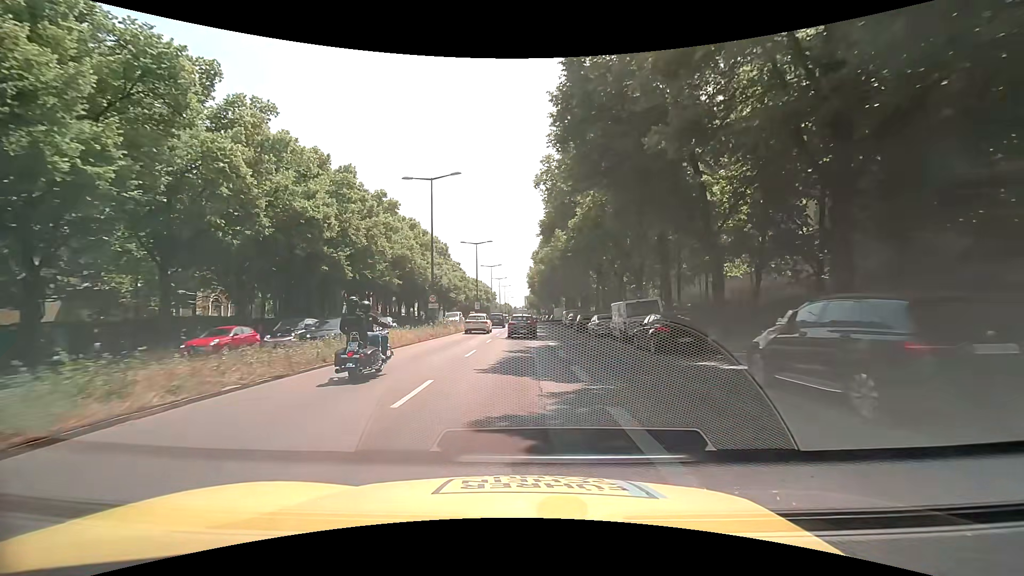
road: primary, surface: asphalt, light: Day
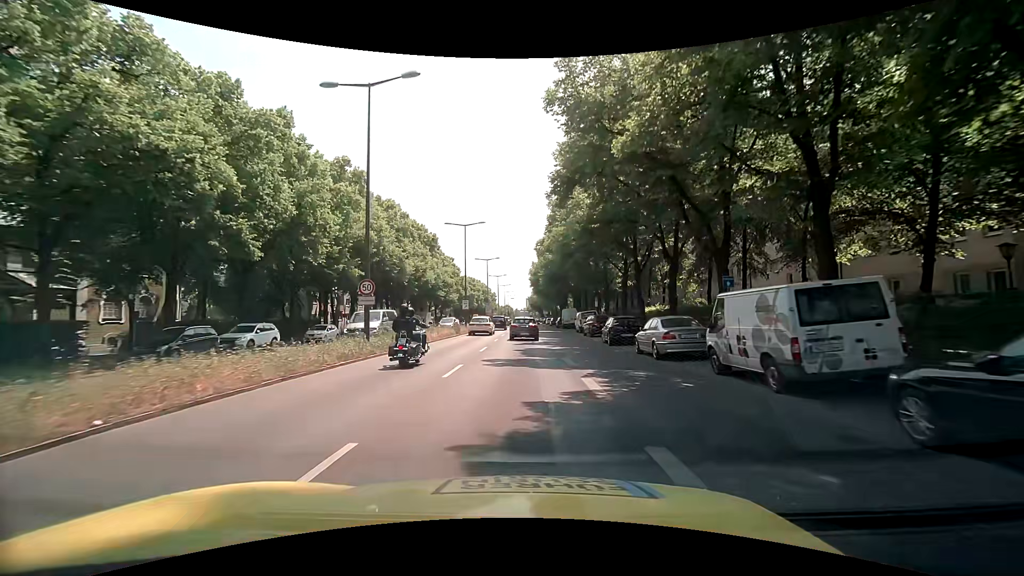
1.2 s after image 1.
(+0.1, +13.9) m; +1°
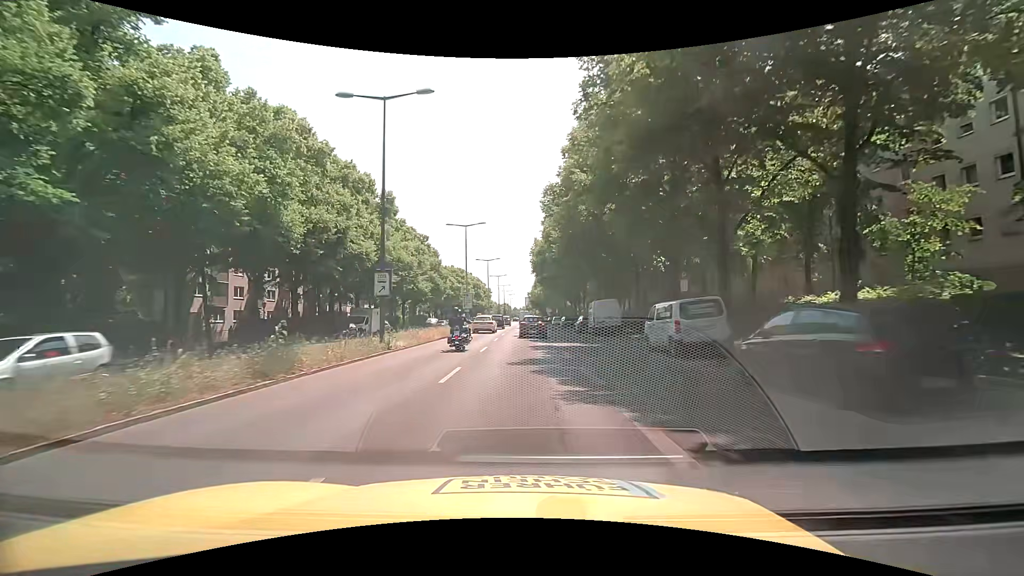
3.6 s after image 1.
(-0.2, +28.2) m; +1°
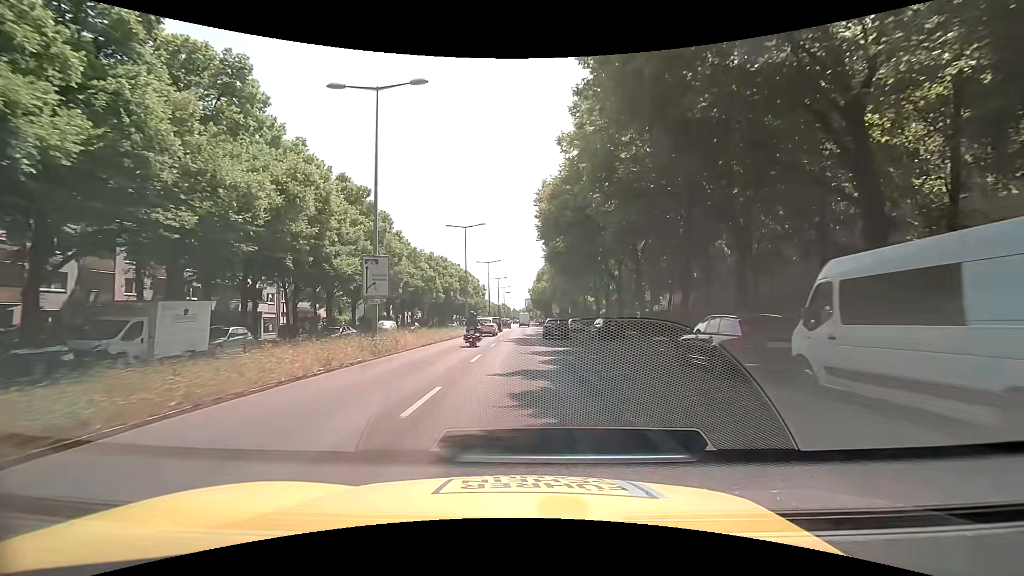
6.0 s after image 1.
(-0.6, +30.6) m; -1°
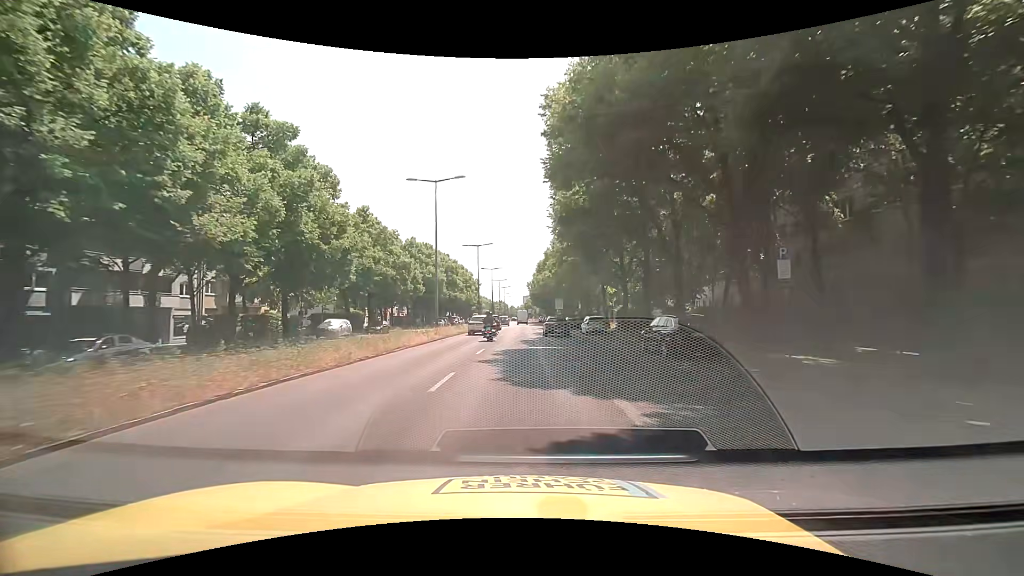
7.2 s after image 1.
(+0.1, +15.9) m; 0°
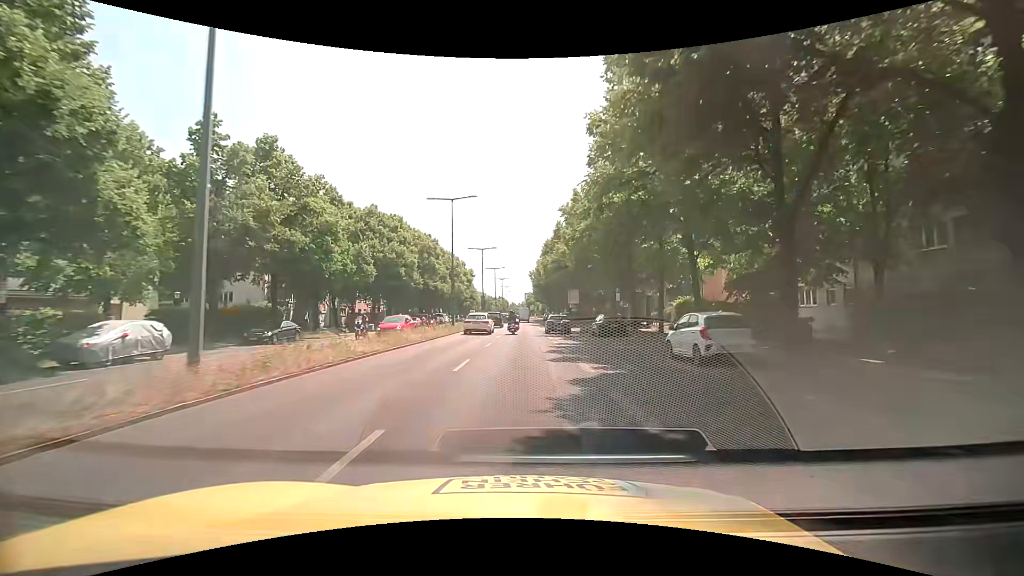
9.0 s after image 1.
(+0.1, +24.2) m; 0°
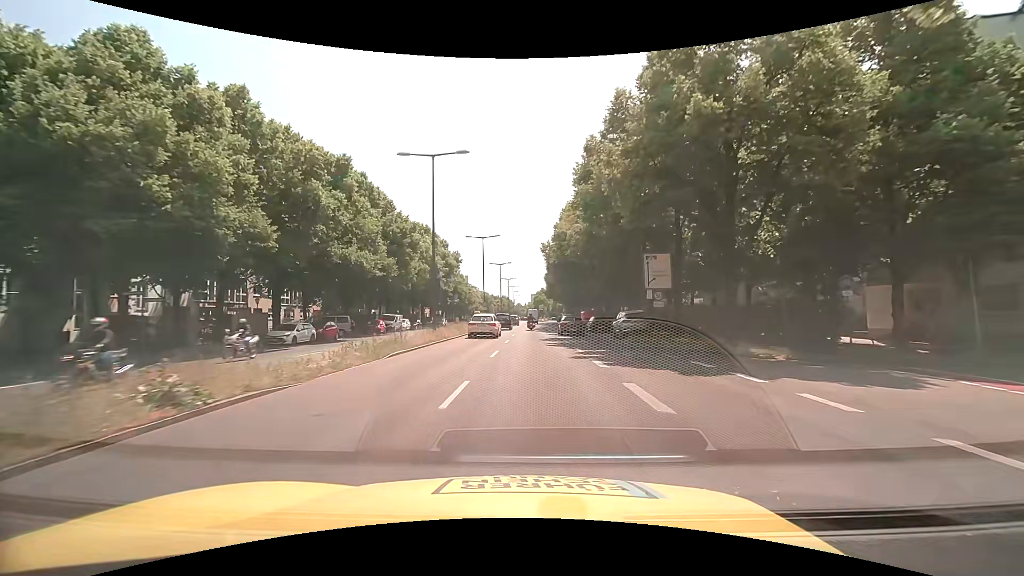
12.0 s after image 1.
(-0.2, +40.8) m; 0°
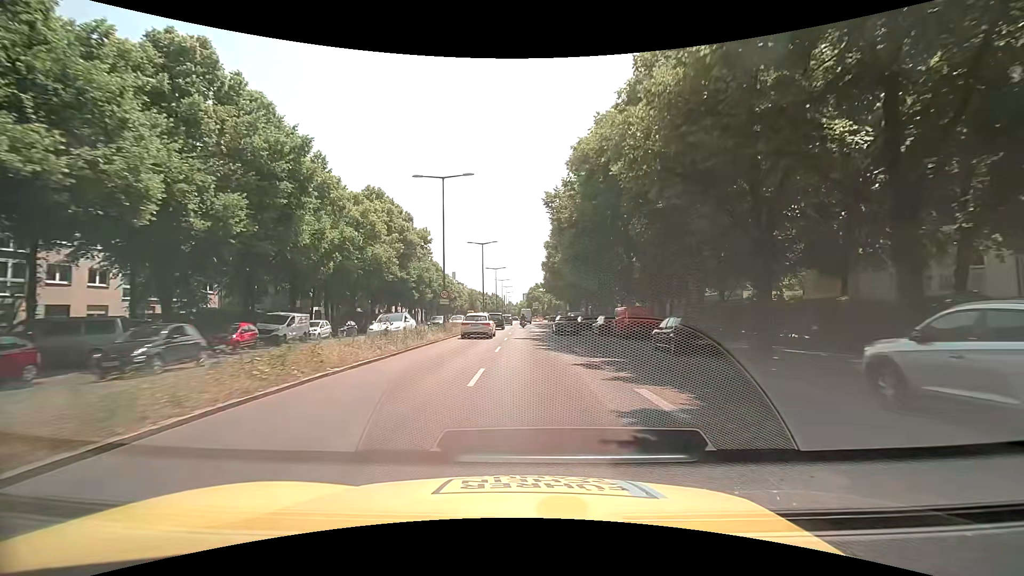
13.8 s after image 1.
(-0.1, +24.6) m; 0°
(0, +10) (0, +20) (0, +30) (+1, +40) (+1, +50) (+1, +60) (+1, +70) (+1, +80) (+1, +90) (+1, +100) m
